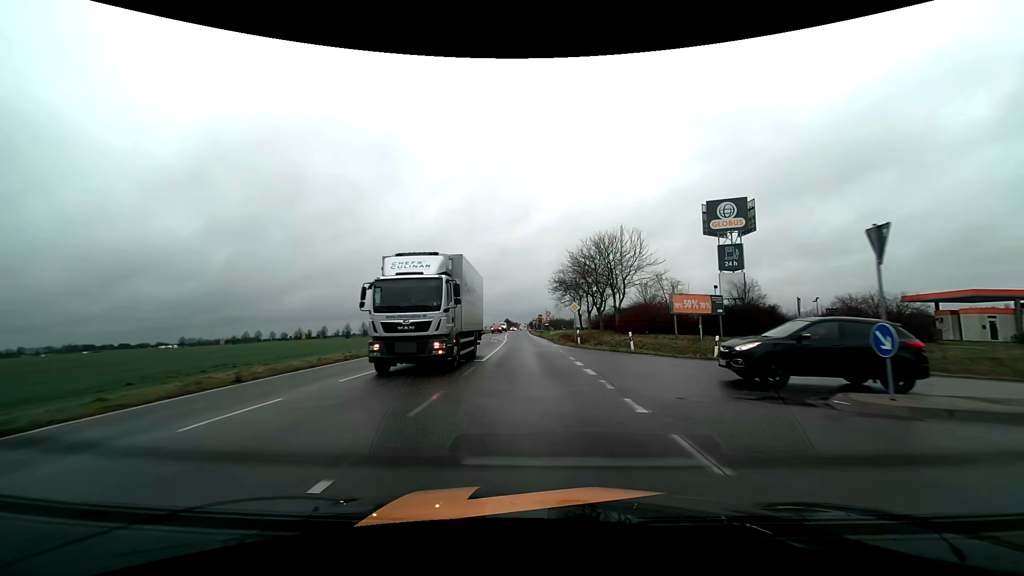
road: tertiary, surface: asphalt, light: Day
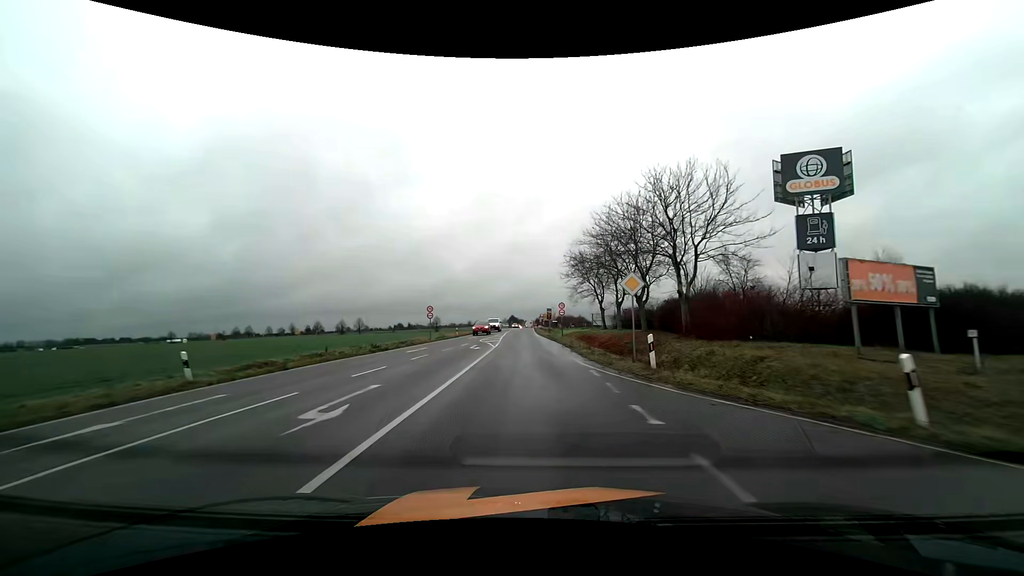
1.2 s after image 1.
(0.0, +19.0) m; -1°
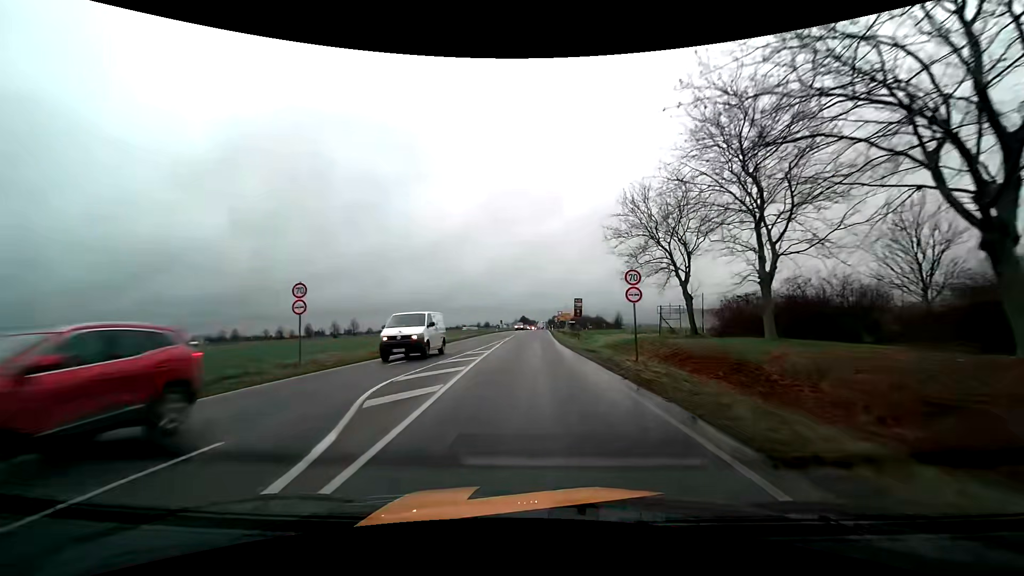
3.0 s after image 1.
(-0.5, +28.4) m; -1°
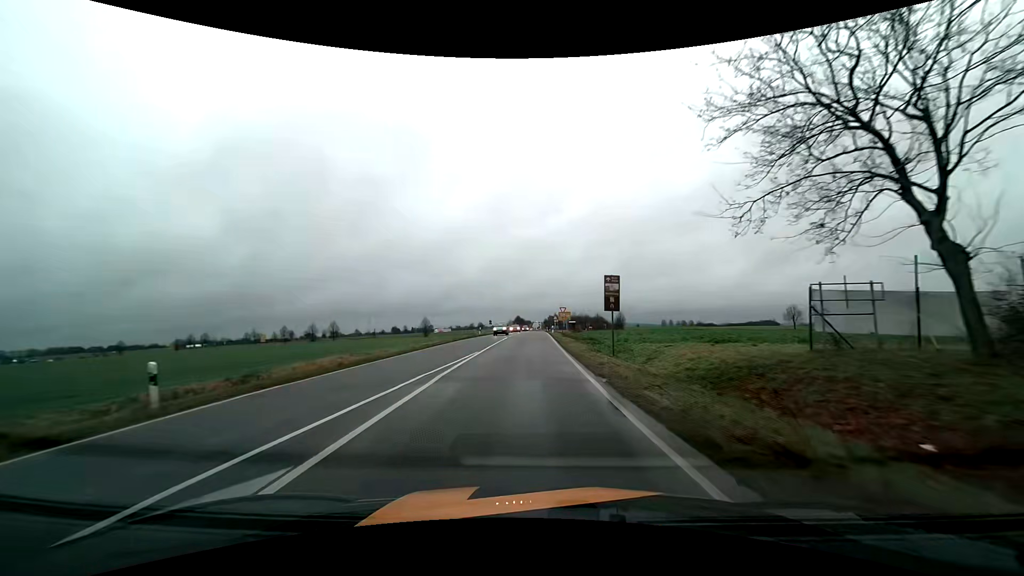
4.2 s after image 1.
(0.0, +19.4) m; 0°
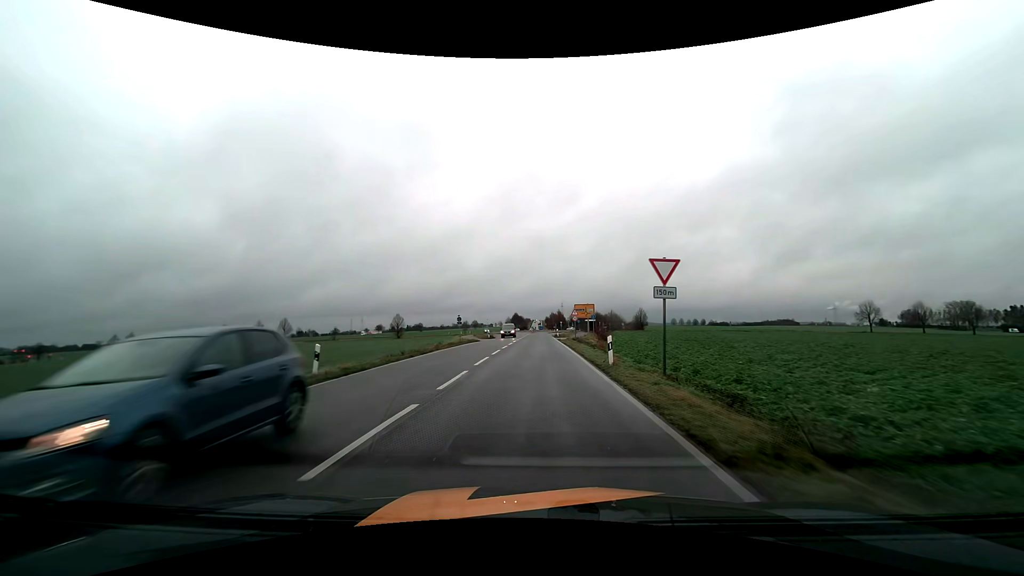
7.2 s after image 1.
(0.0, +45.2) m; 0°
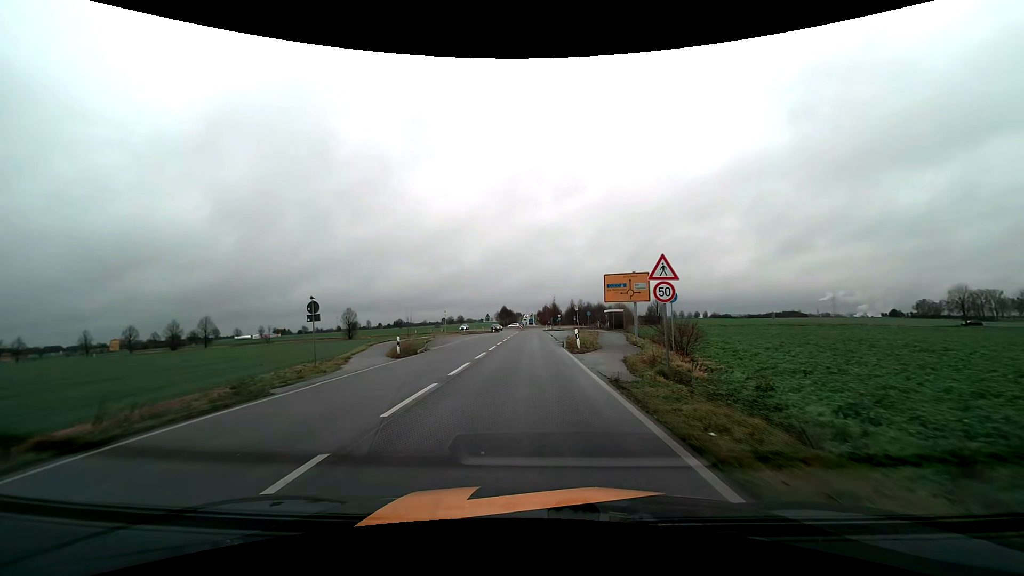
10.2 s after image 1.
(+0.6, +38.8) m; +1°
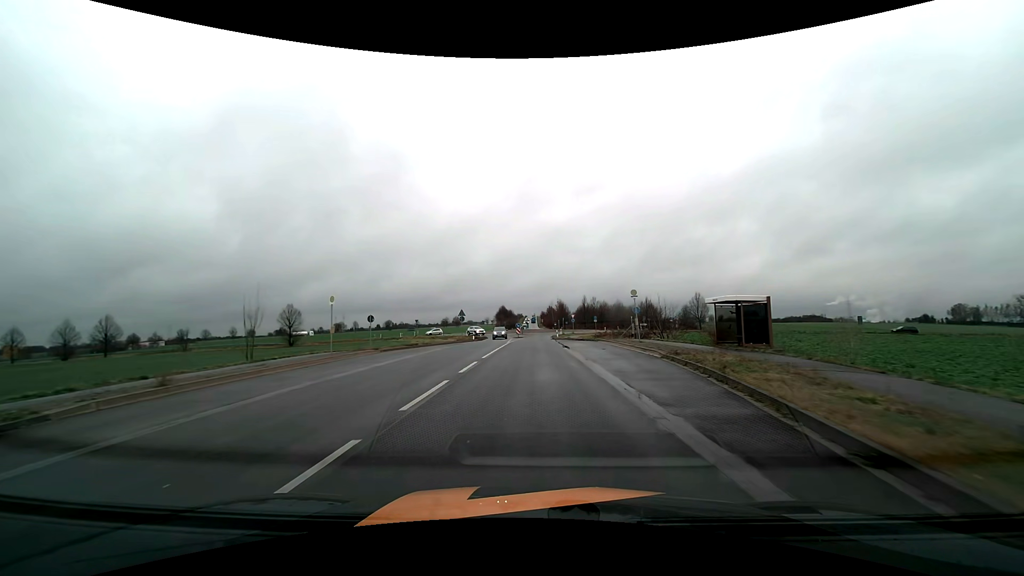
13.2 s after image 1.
(-0.2, +35.3) m; 0°
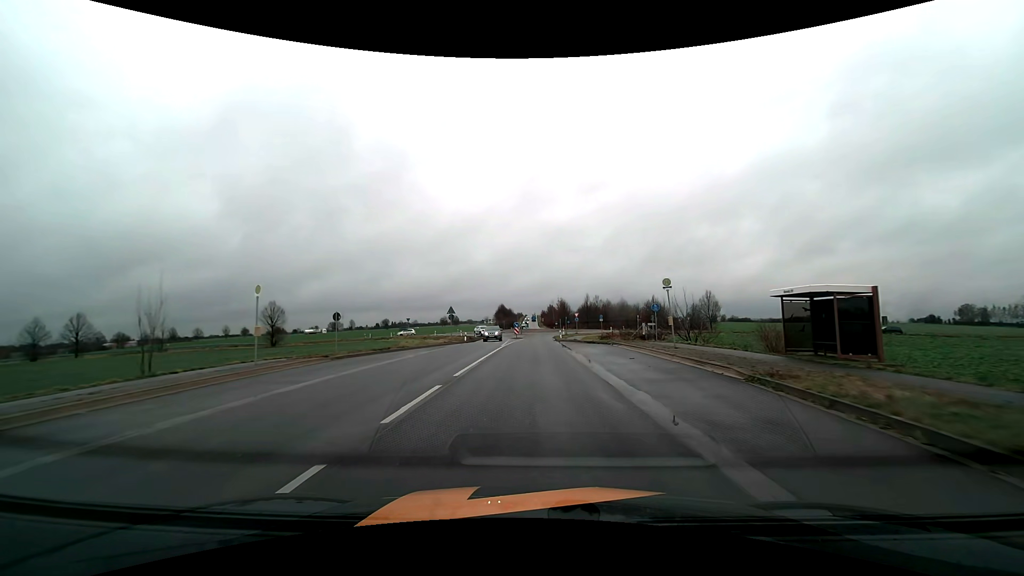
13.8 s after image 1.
(0.0, +7.1) m; 0°
(0, +10) (0, +20) (0, +30) (0, +40) (+1, +50) (+1, +60) (+1, +70) (+2, +80) (+7, +88) (+14, +96) m
